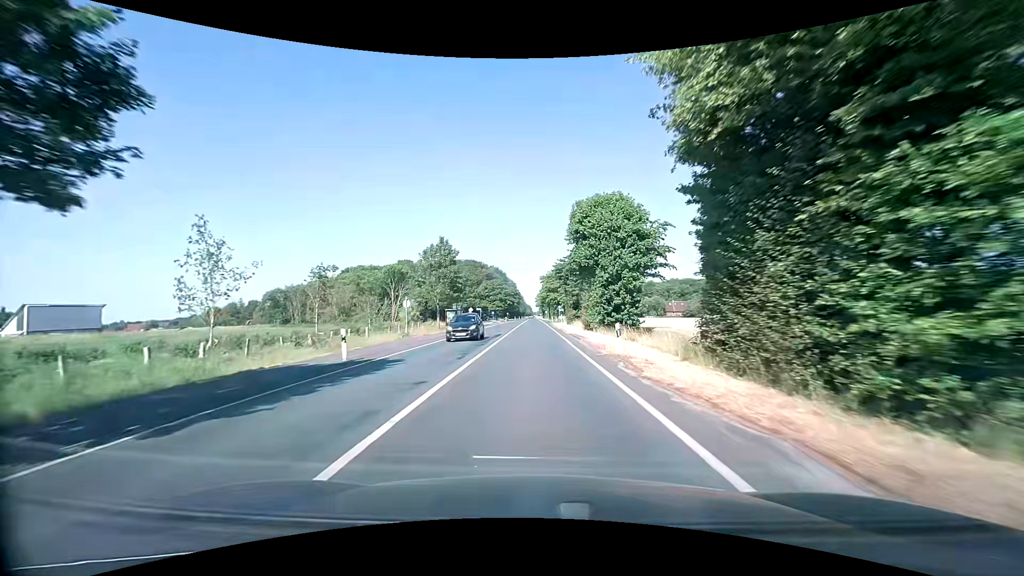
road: secondary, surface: asphalt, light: Day
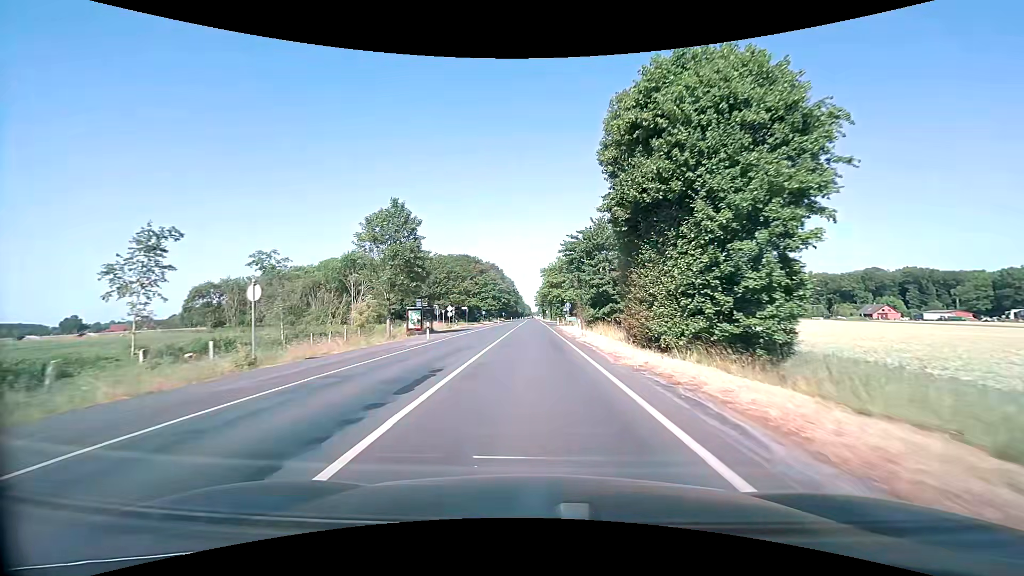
(0.0, +21.0) m; 0°
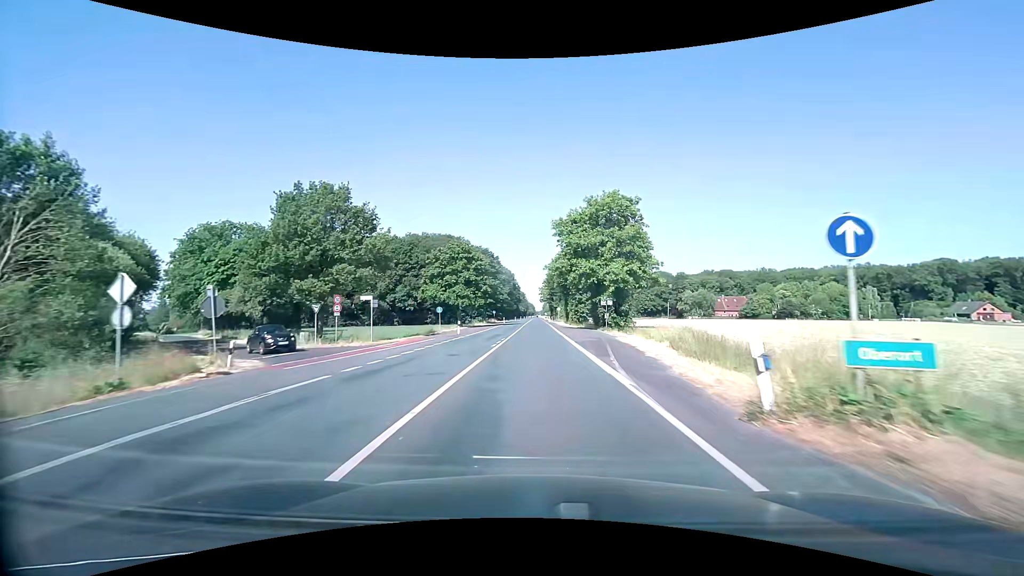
(-0.3, +52.3) m; -1°
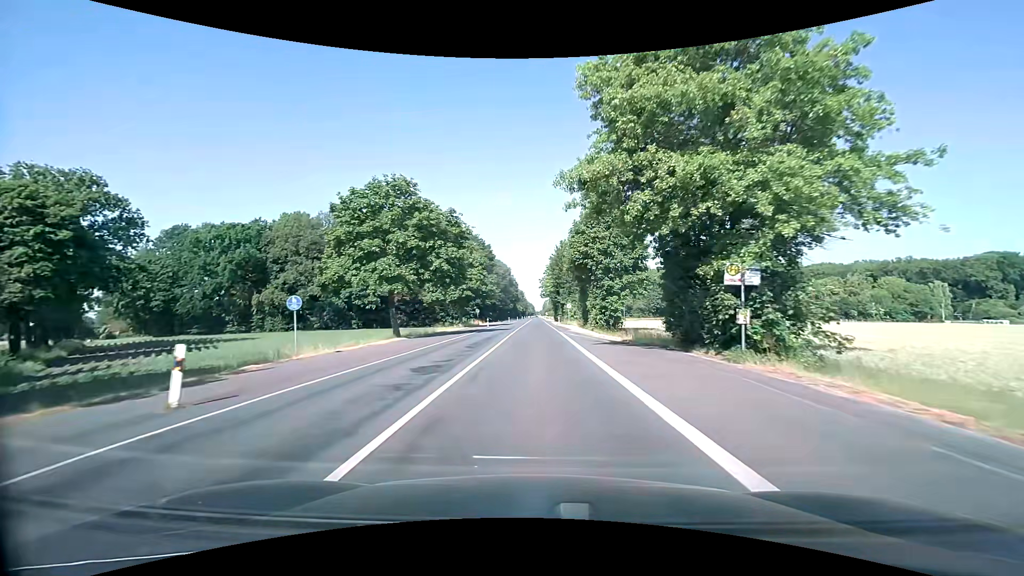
(+0.2, +31.8) m; 0°
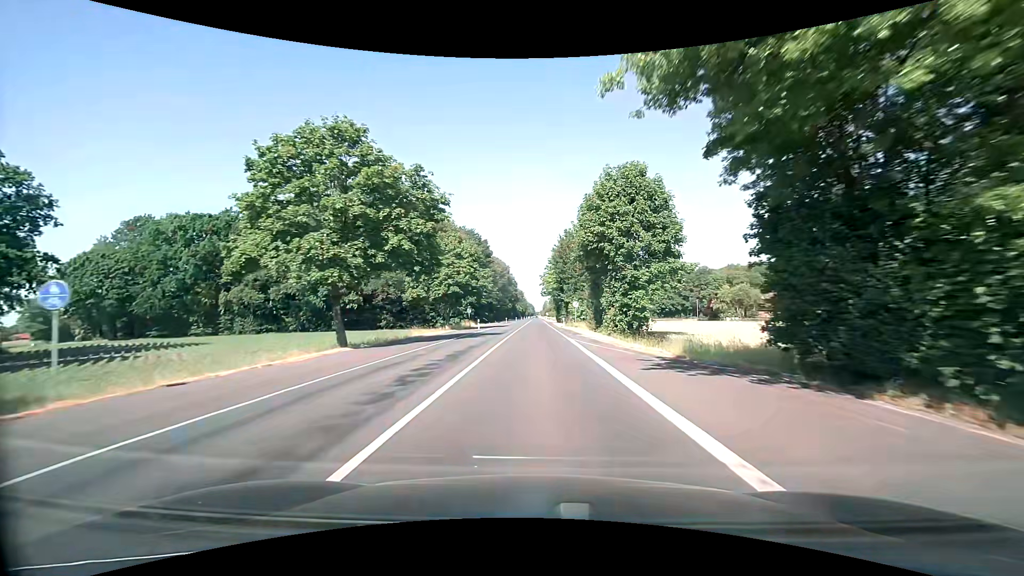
(0.0, +10.8) m; 0°
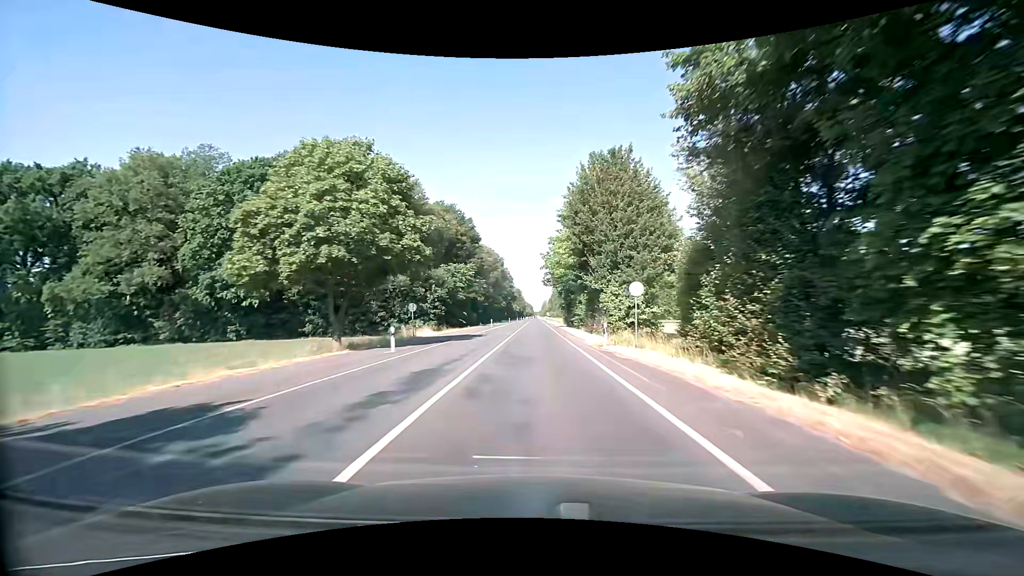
(+0.1, +33.2) m; 0°
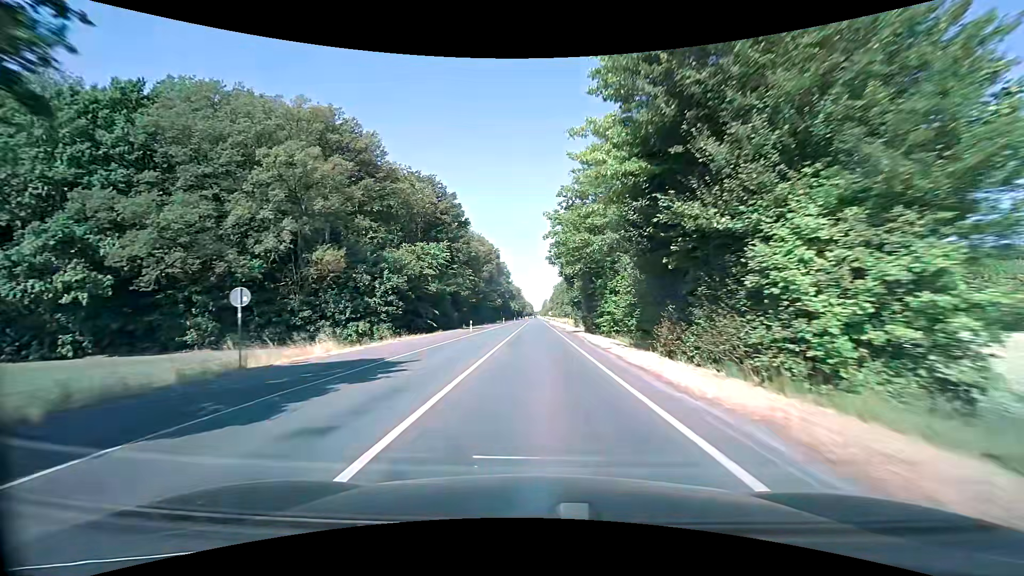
(+0.1, +23.4) m; 0°
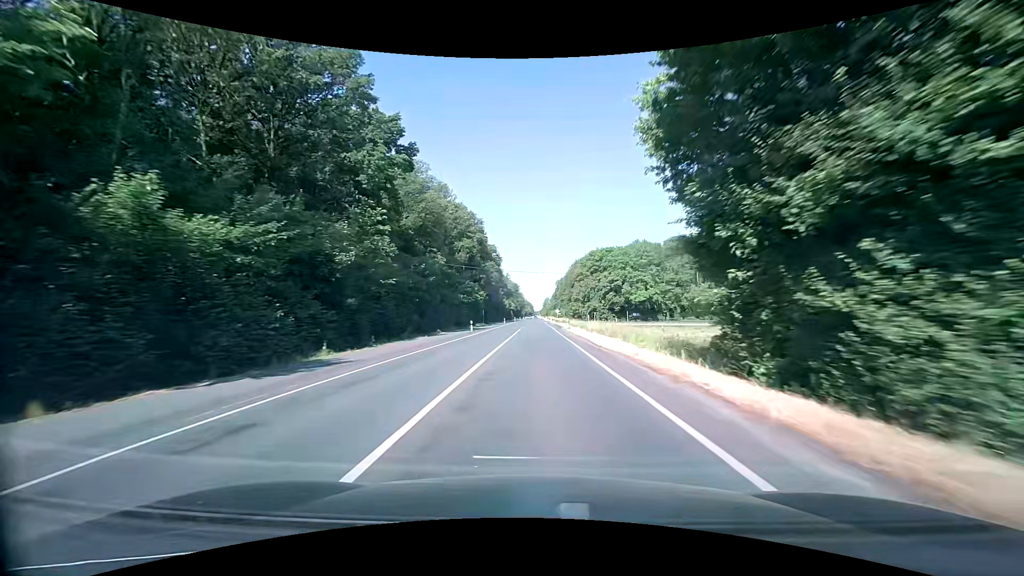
(0.0, +50.1) m; 0°
(0, +10) (0, +20) (0, +30) (0, +40) (0, +50) (0, +60) (0, +70) (0, +80) (+1, +90) (+1, +100) m
